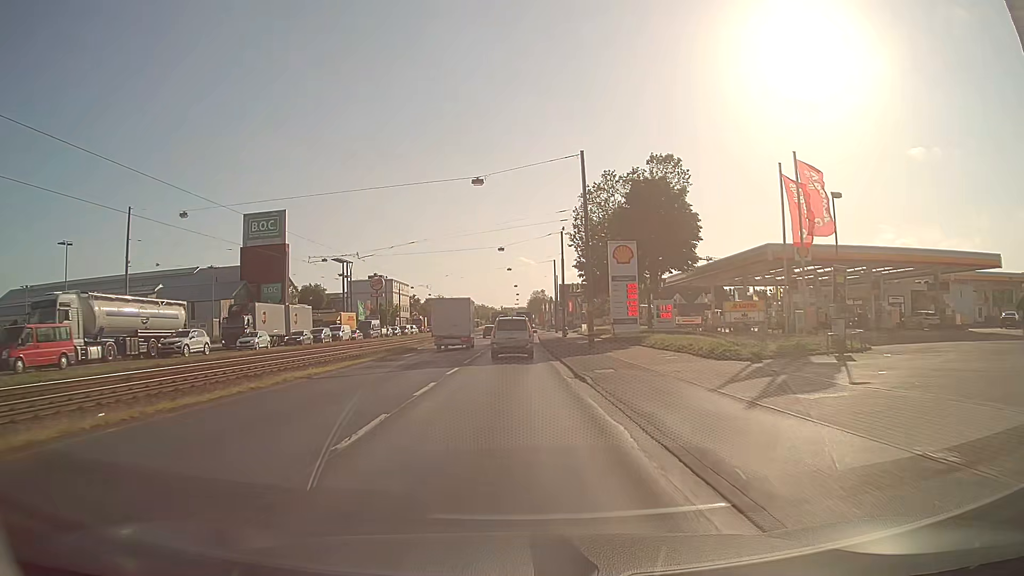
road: primary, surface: asphalt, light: Day
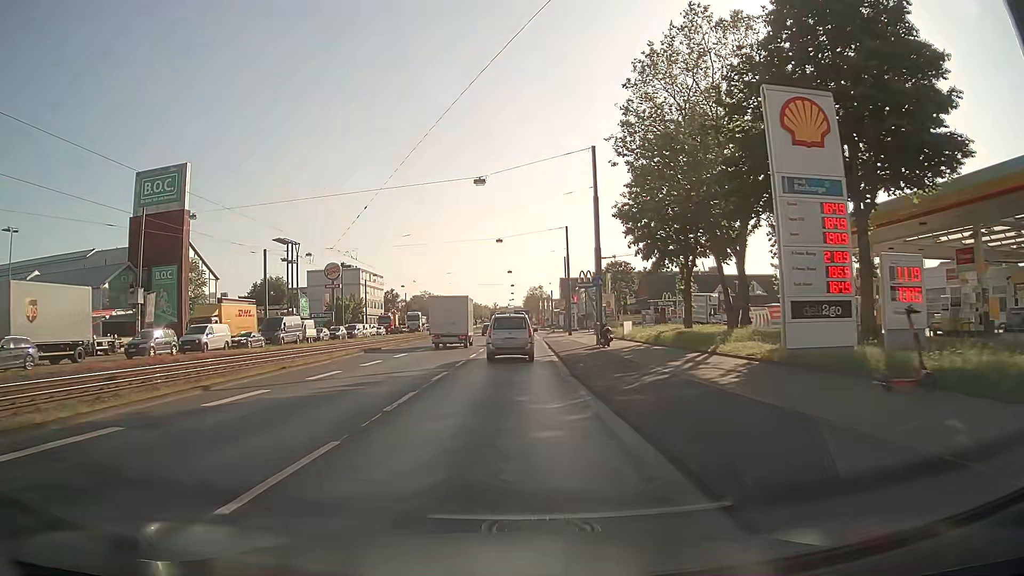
(+0.2, +32.8) m; 0°
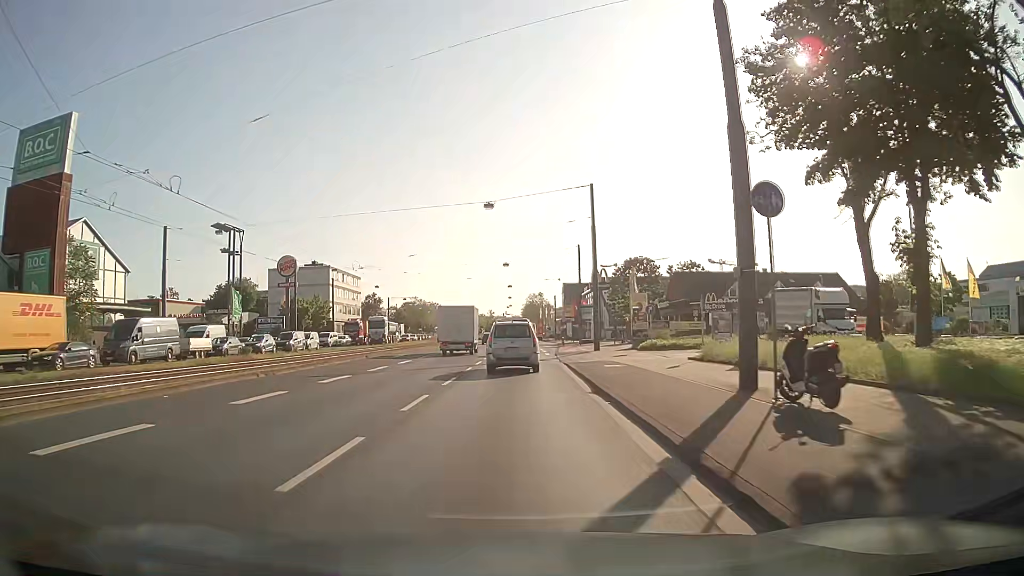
(0.0, +23.2) m; 0°
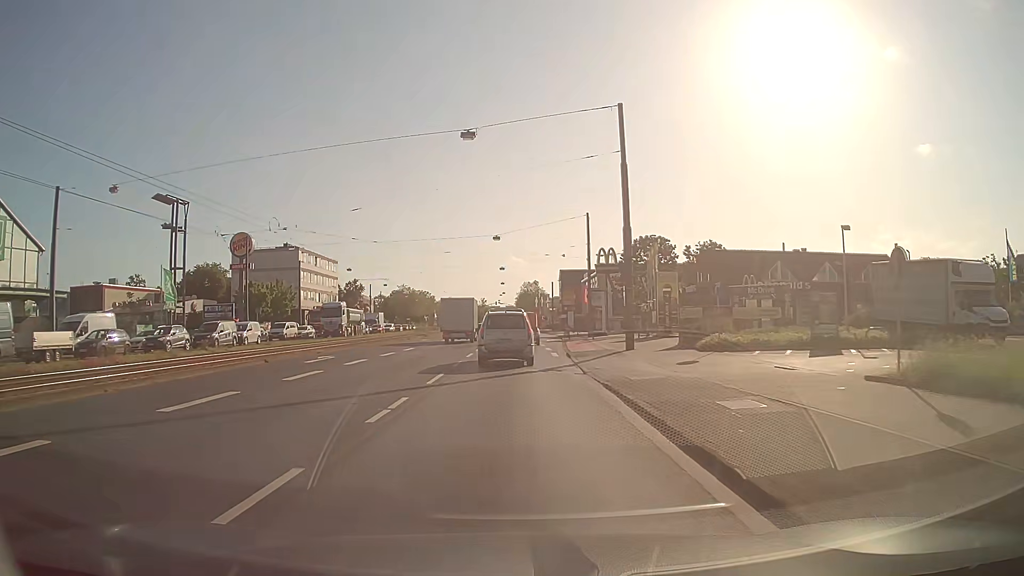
(+0.1, +14.6) m; +1°
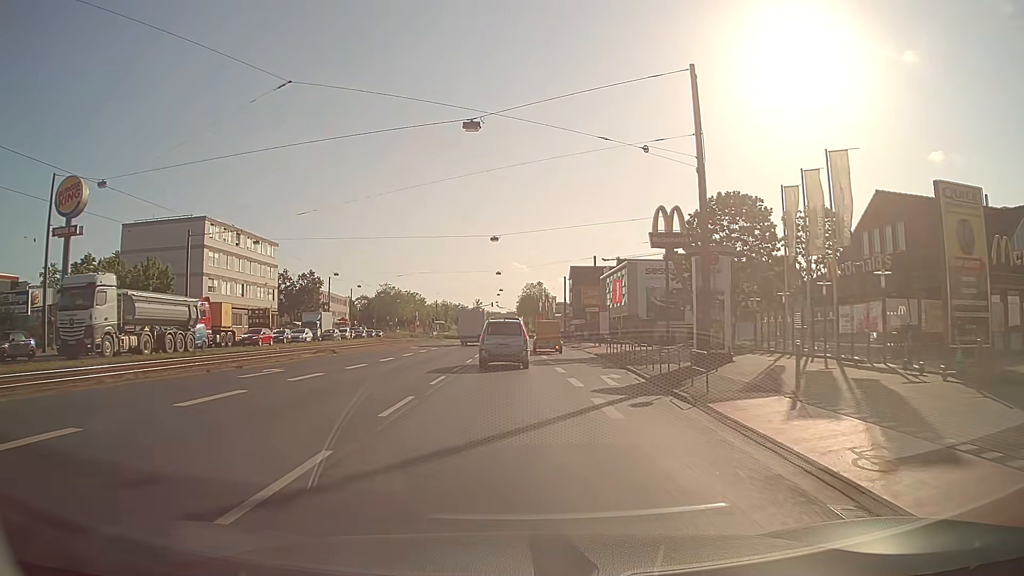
(-0.1, +35.5) m; 0°
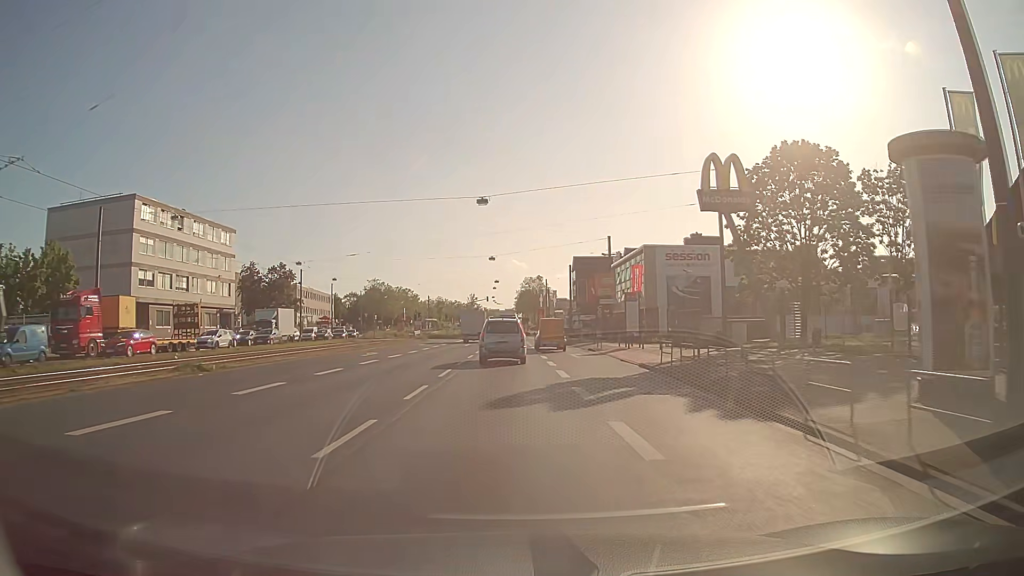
(+0.1, +15.3) m; 0°
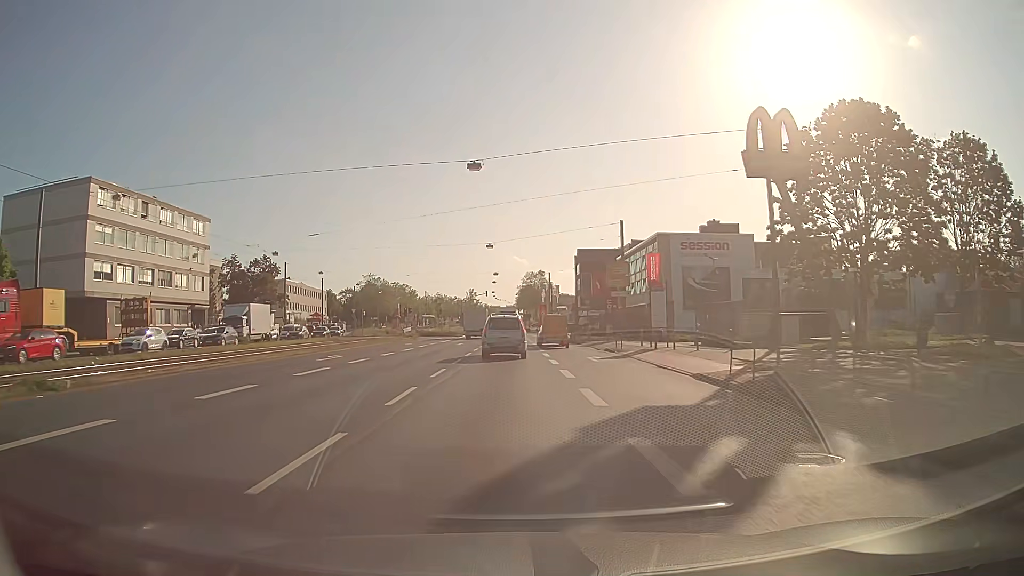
(0.0, +7.9) m; 0°
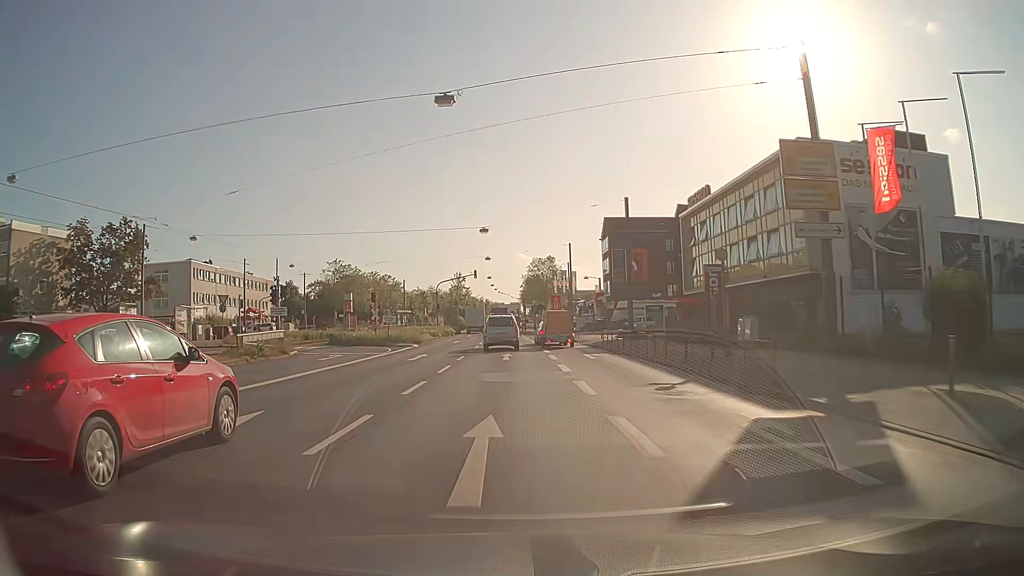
(0.0, +41.0) m; 0°
(0, +10) (0, +20) (0, +30) (0, +40) (-1, +50) (-1, +60) (-1, +70) (-1, +80) (-2, +90) (-2, +100) m
